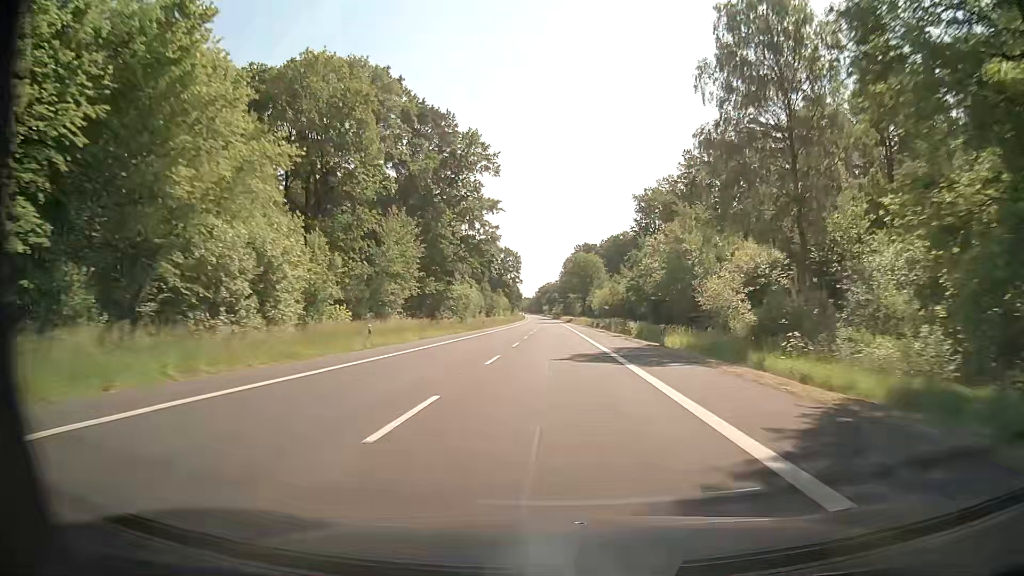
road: secondary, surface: asphalt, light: Day
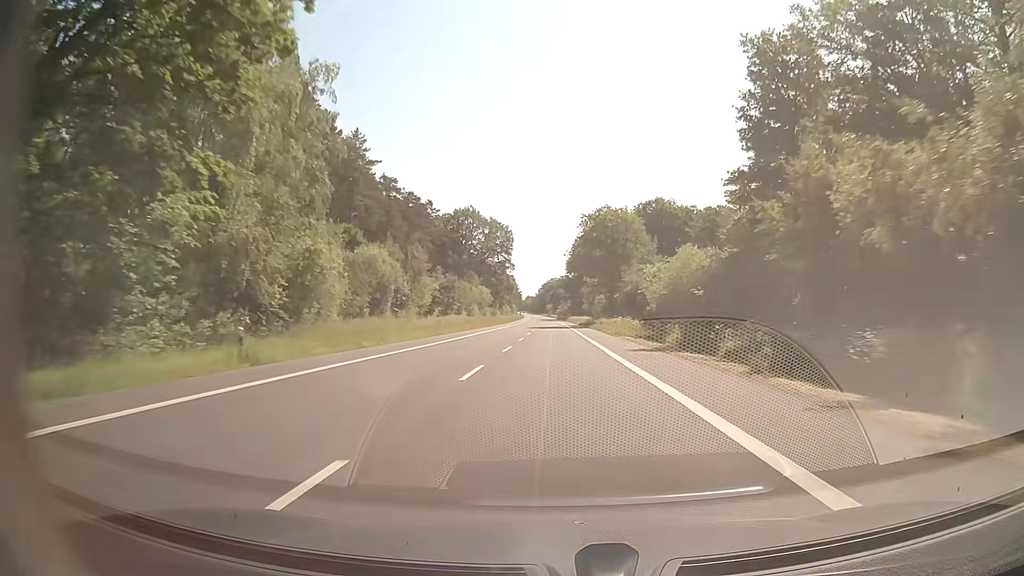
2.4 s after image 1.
(-0.3, +65.2) m; -1°
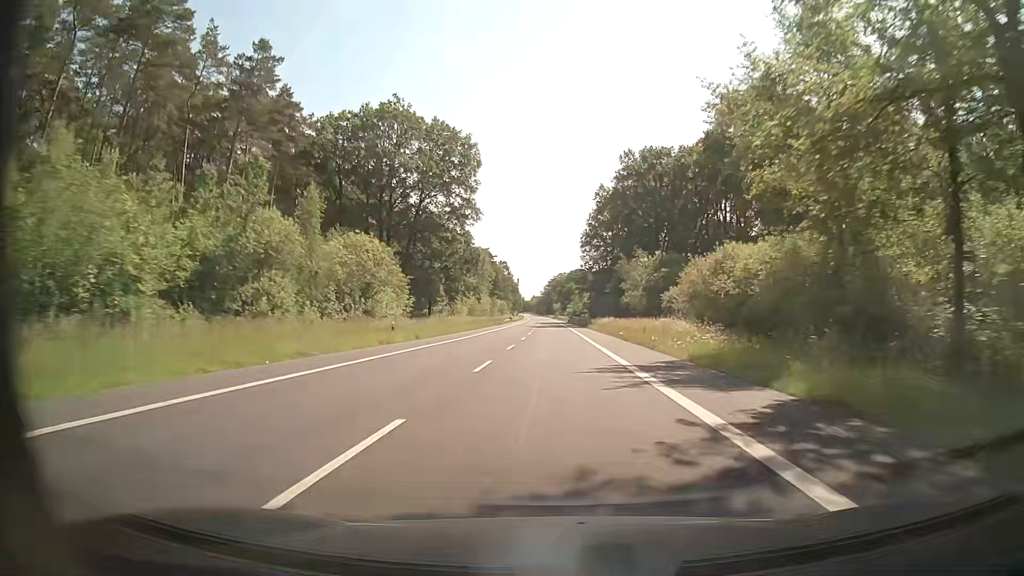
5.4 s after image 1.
(0.0, +81.4) m; -1°
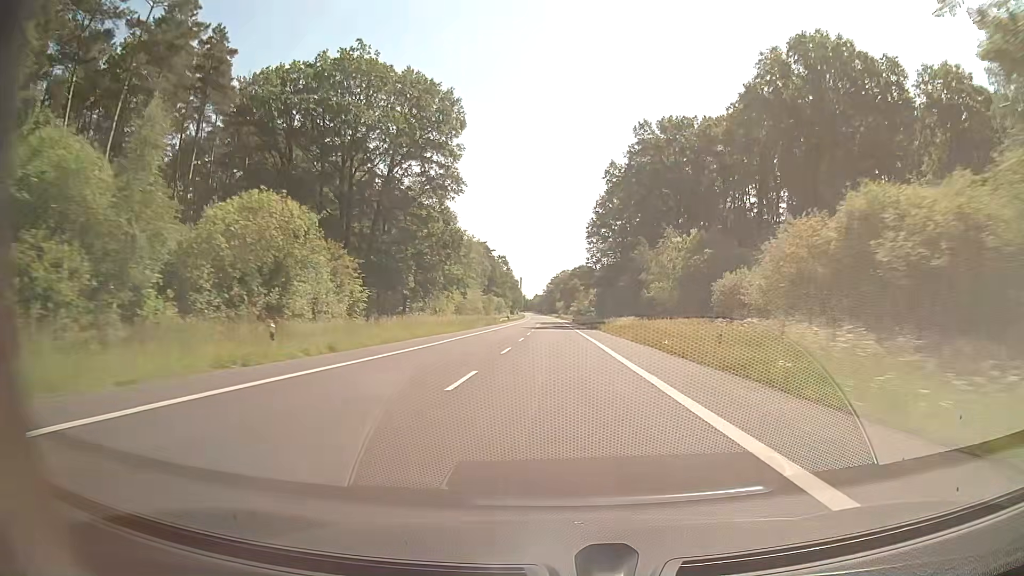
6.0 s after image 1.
(0.0, +16.3) m; 0°
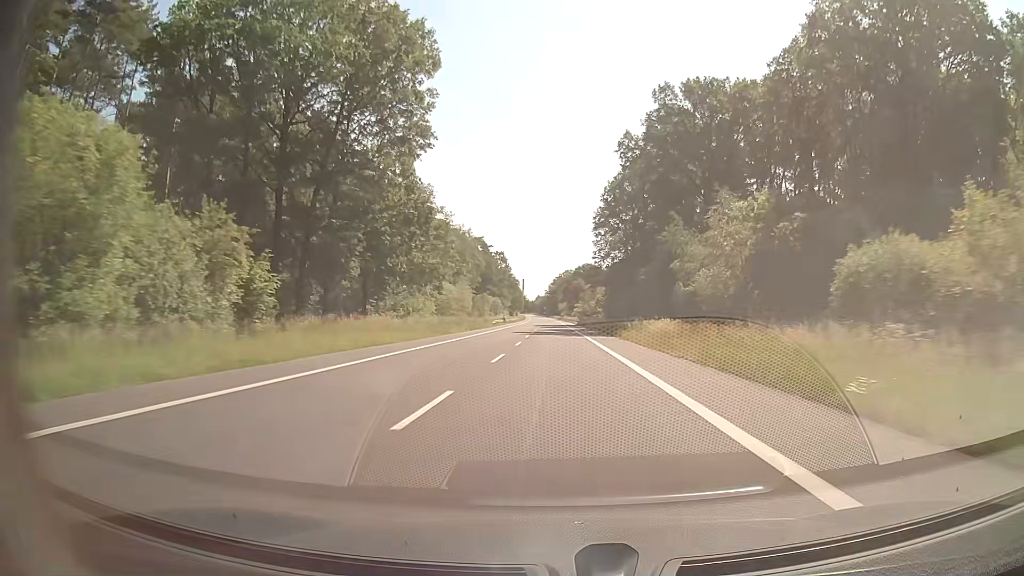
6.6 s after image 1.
(-0.1, +16.3) m; 0°
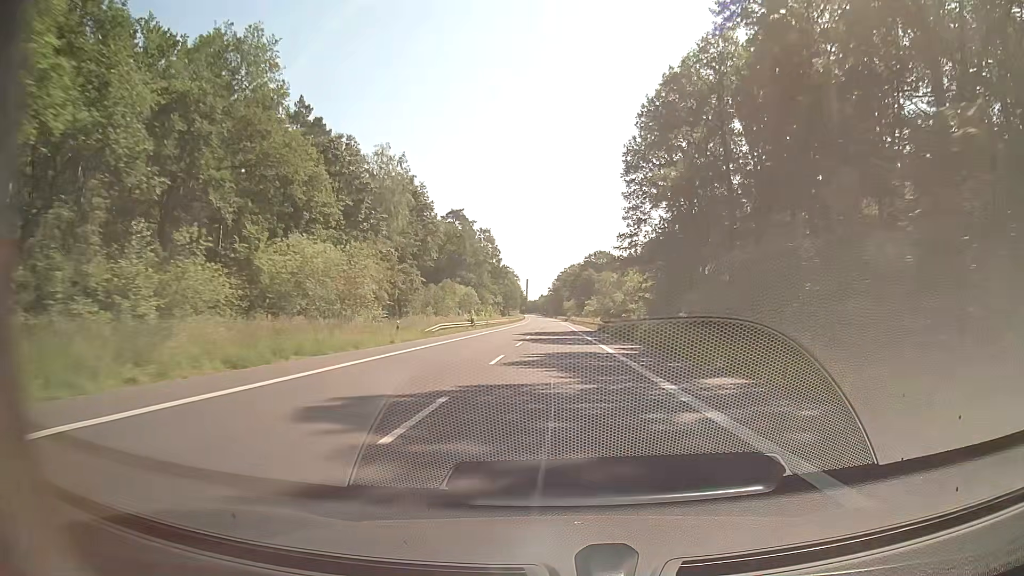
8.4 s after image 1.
(-0.1, +48.8) m; 0°
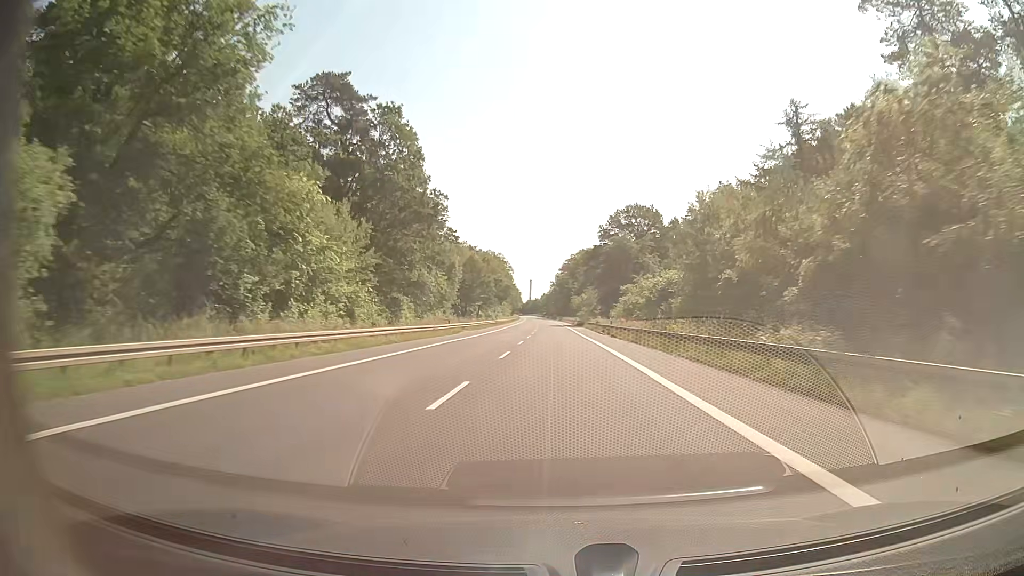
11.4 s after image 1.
(-0.4, +81.4) m; -1°
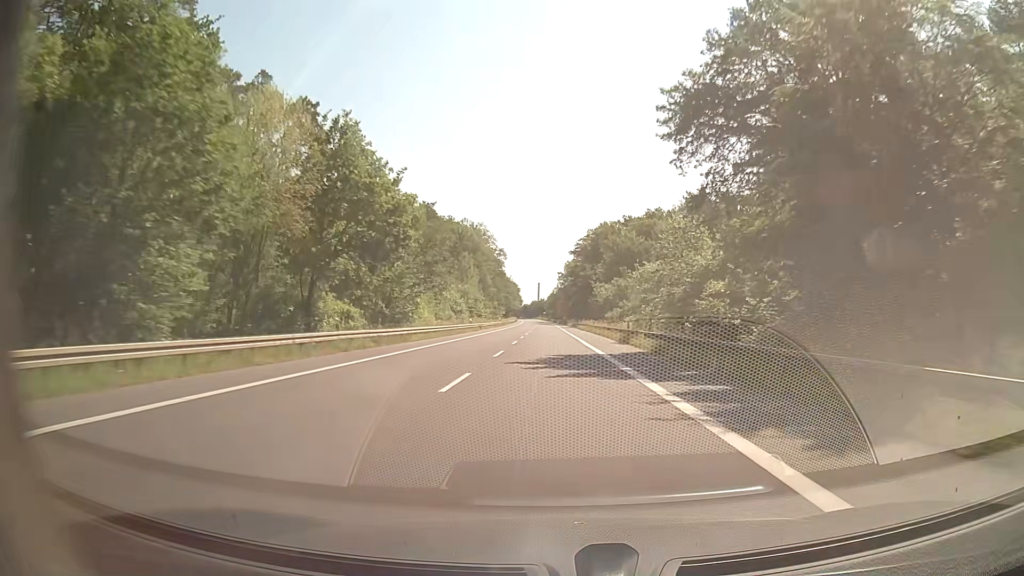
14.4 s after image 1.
(-0.3, +81.4) m; -1°
(0, +10) (0, +20) (0, +30) (0, +40) (0, +50) (-1, +60) (-1, +70) (-1, +80) (-1, +90) (-2, +100) m
